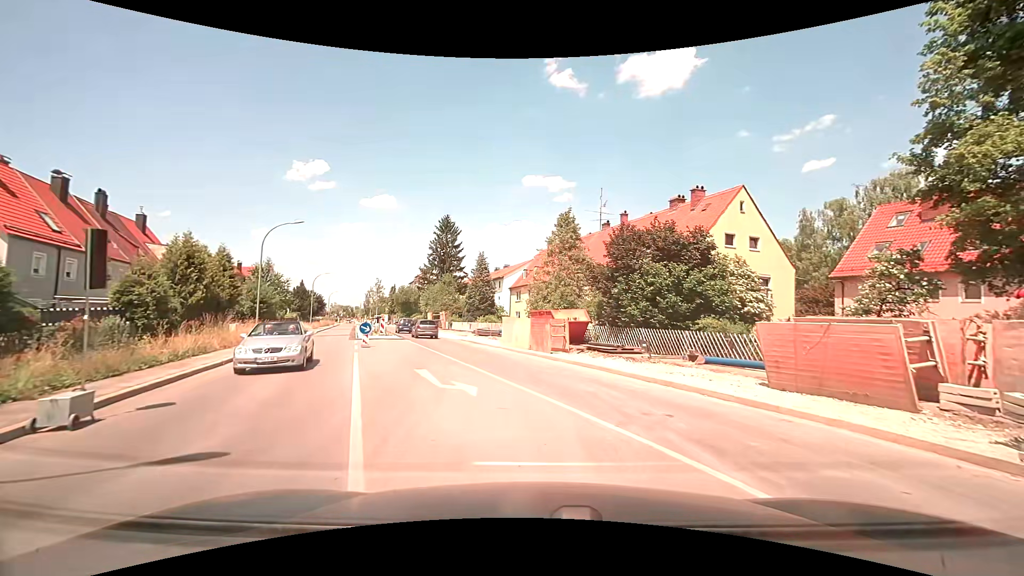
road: secondary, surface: asphalt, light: Day
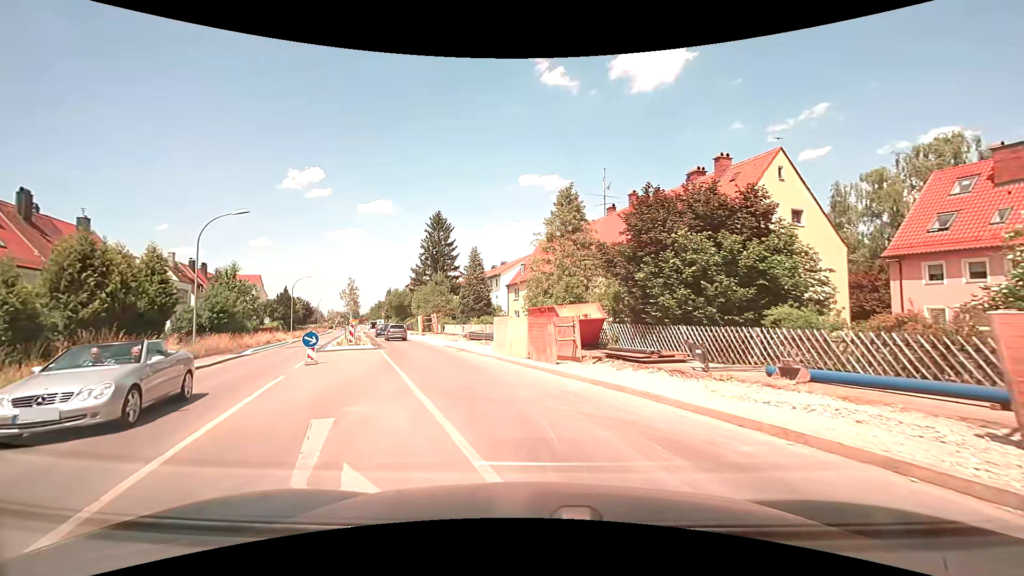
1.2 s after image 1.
(+0.2, +5.9) m; +1°
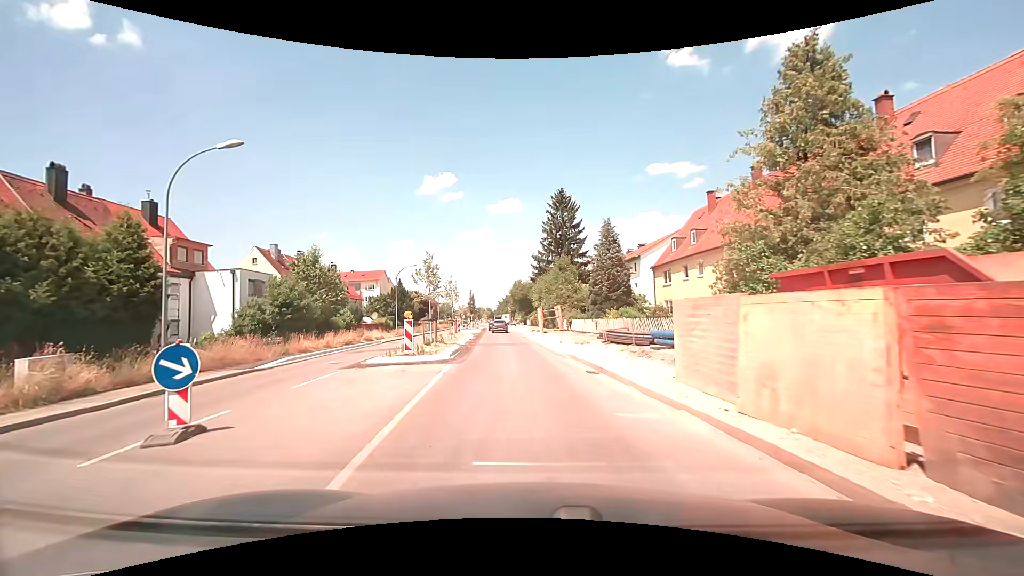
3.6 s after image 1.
(-1.8, +13.2) m; -16°
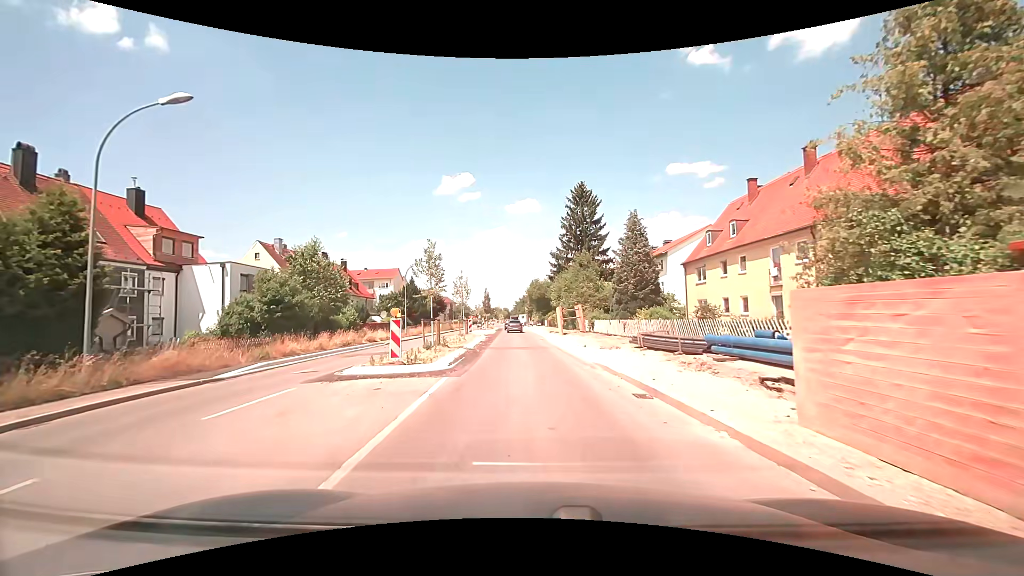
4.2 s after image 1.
(0.0, +3.8) m; -1°
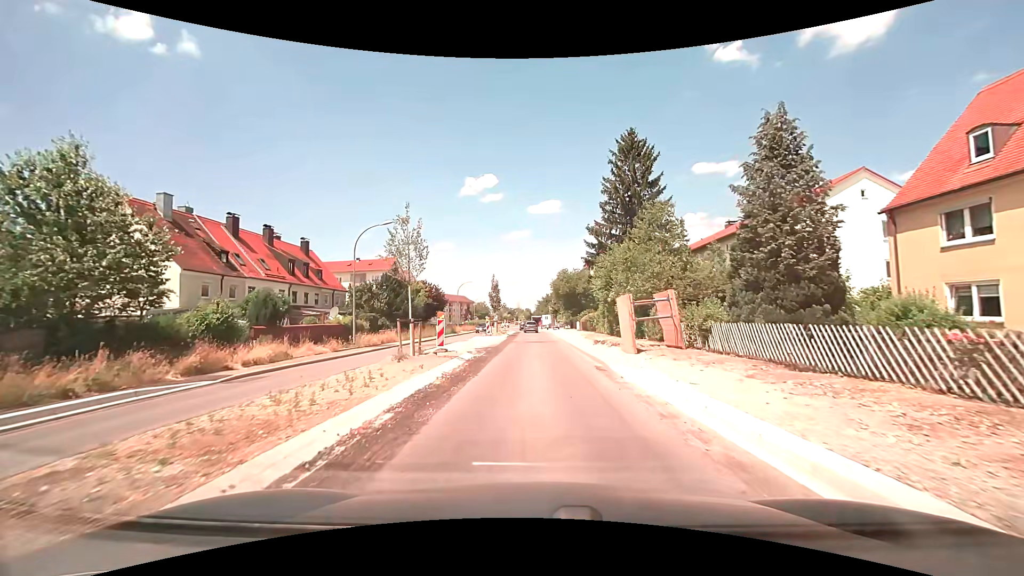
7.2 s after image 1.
(-0.8, +21.5) m; -3°
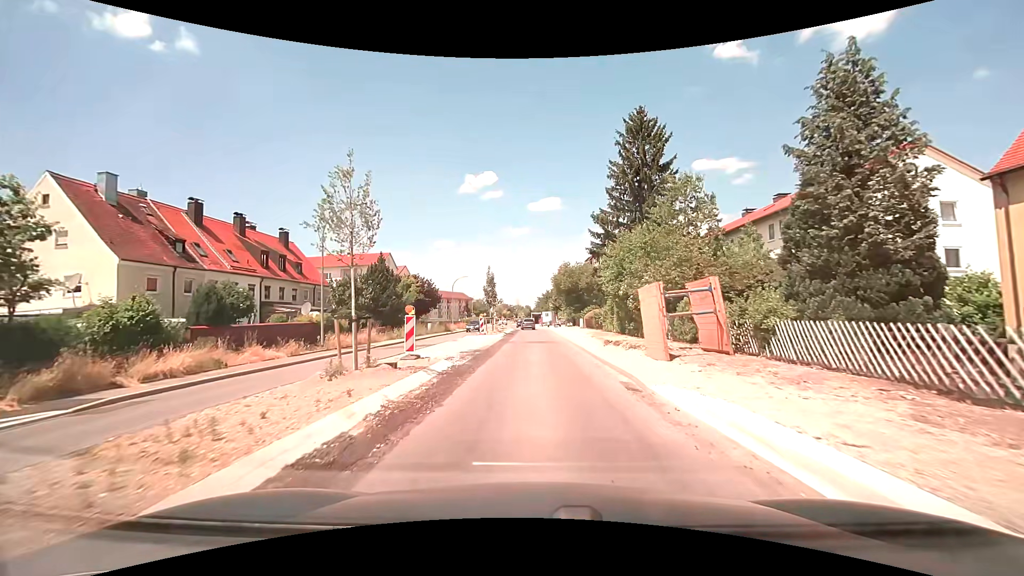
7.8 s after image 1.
(0.0, +4.8) m; 0°
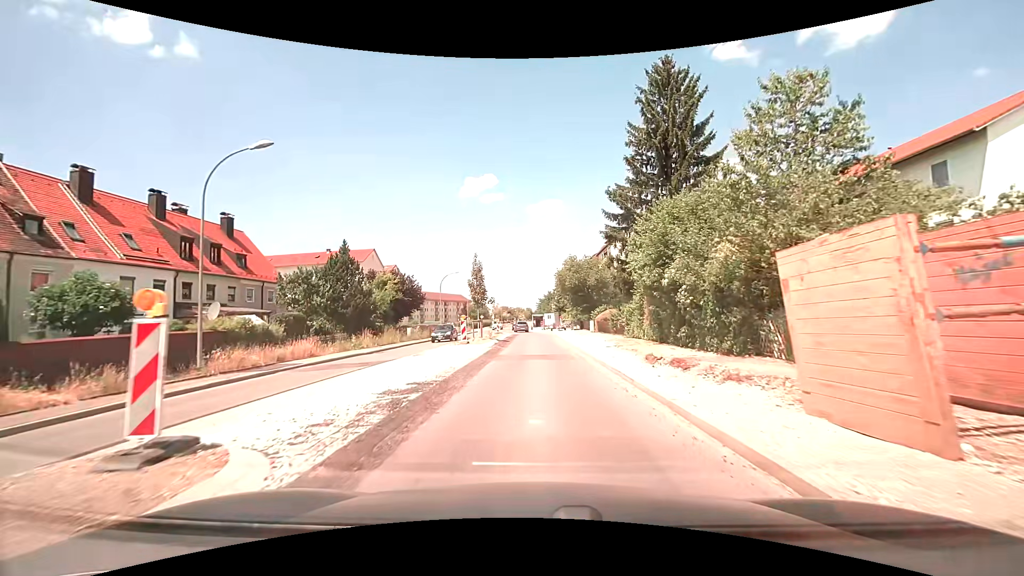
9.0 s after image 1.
(0.0, +10.0) m; 0°
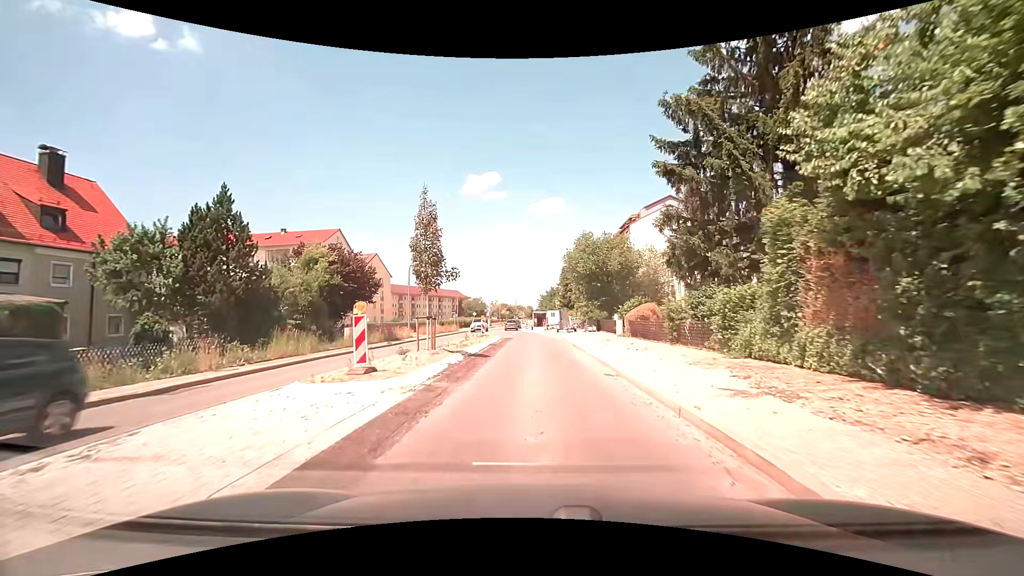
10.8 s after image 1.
(-0.1, +16.1) m; 0°
